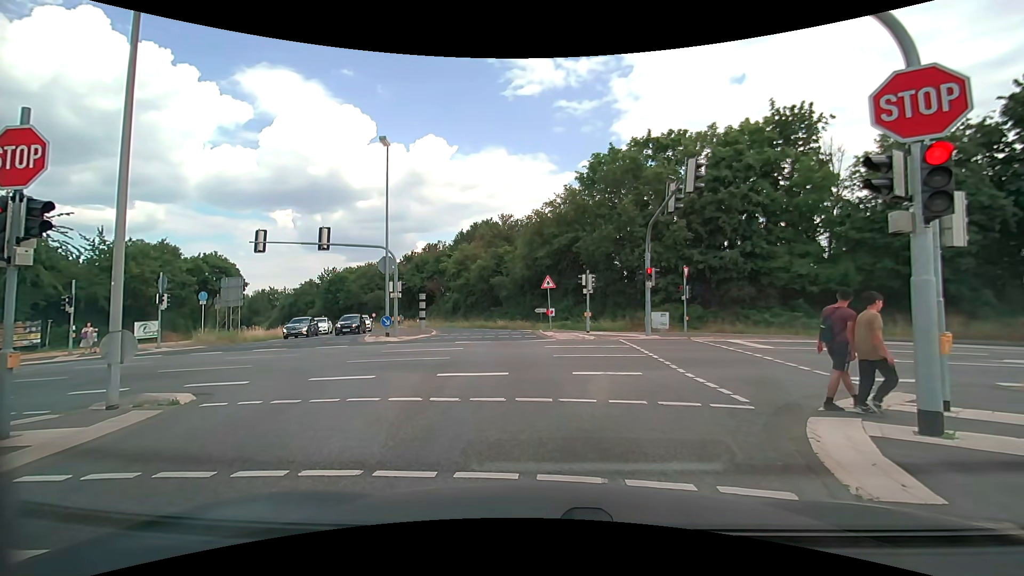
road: secondary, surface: asphalt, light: Day
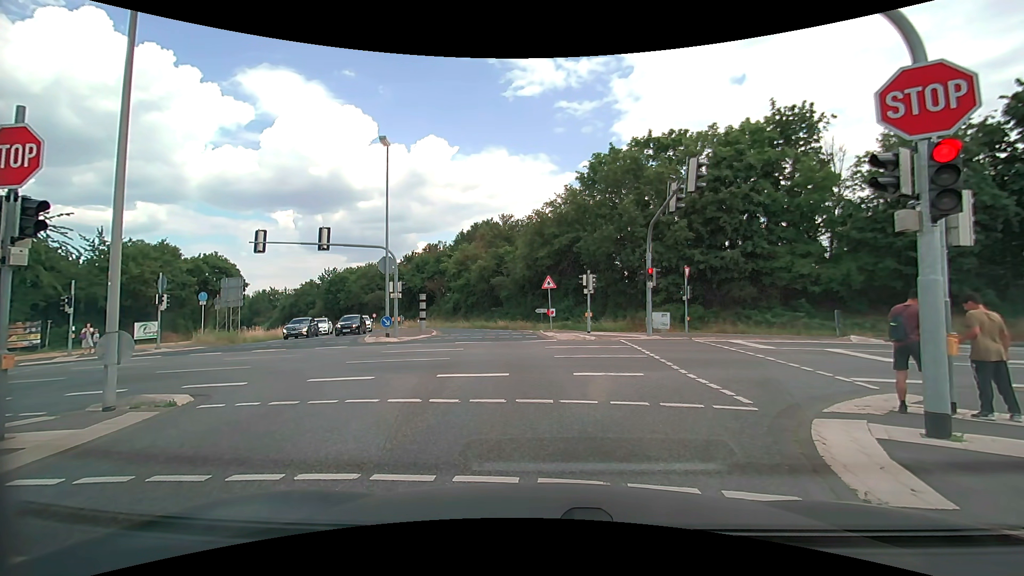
(0.0, +0.2) m; 0°
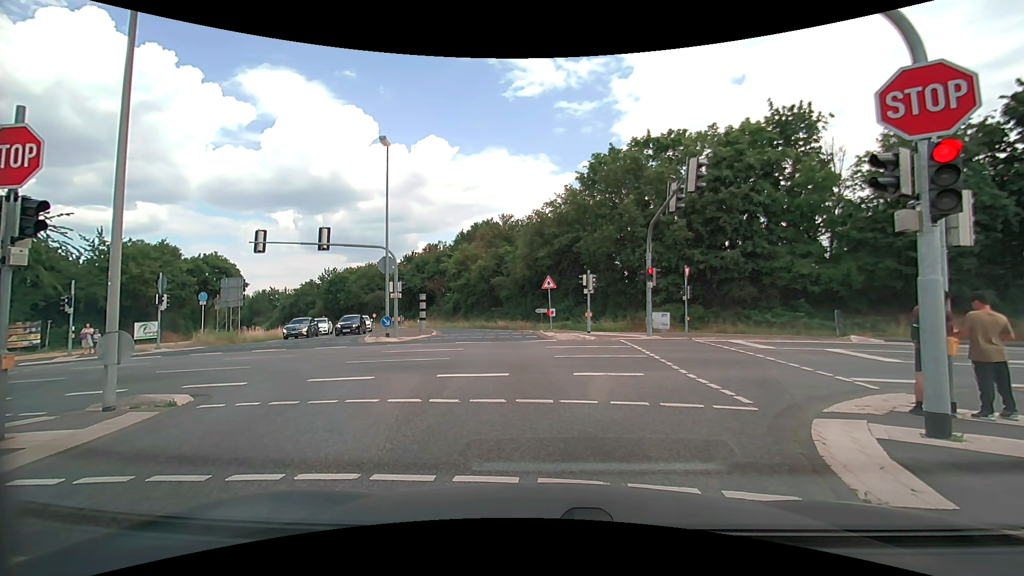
(0.0, 0.0) m; 0°
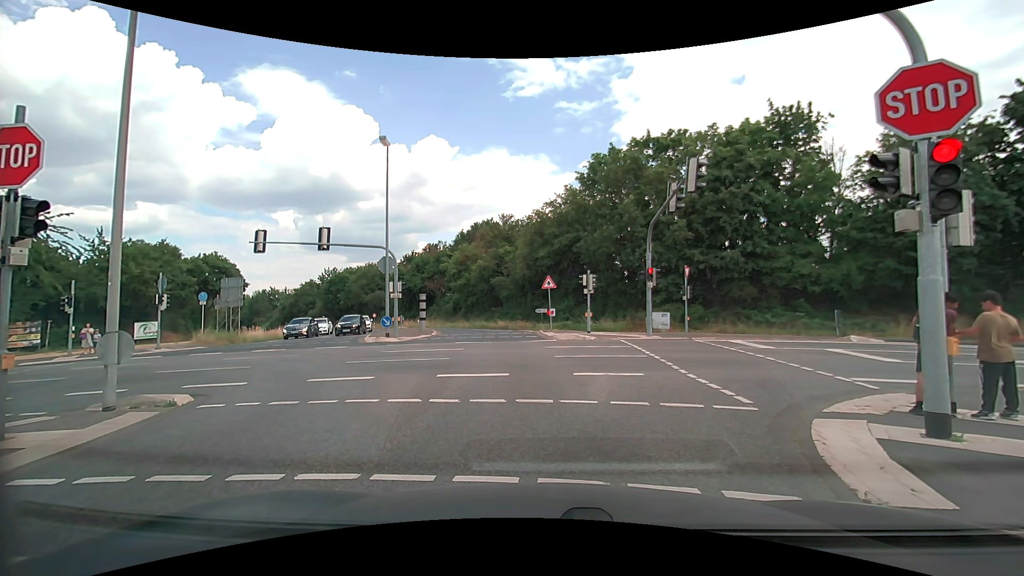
(0.0, 0.0) m; 0°
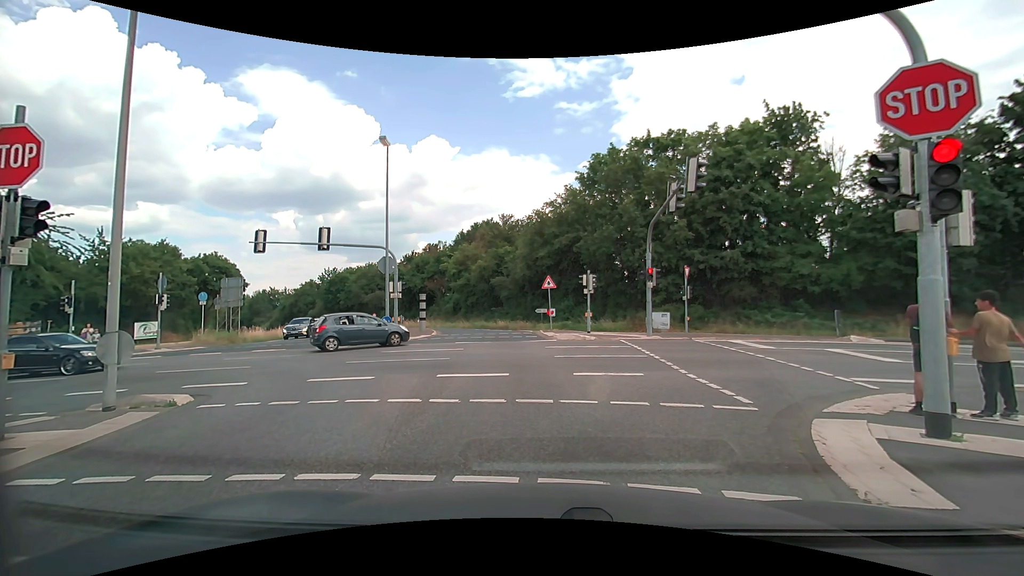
(0.0, 0.0) m; 0°
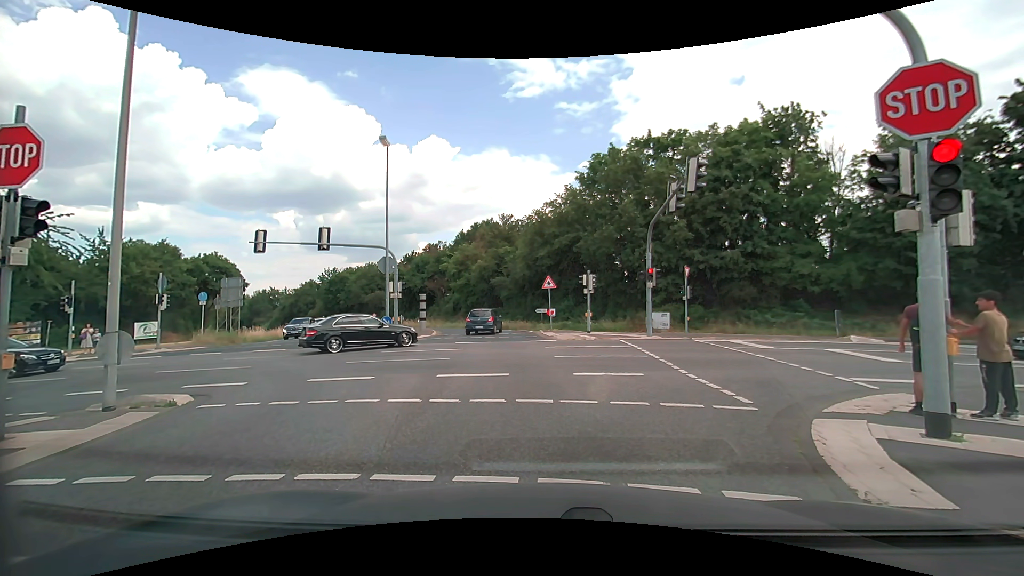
(0.0, 0.0) m; 0°
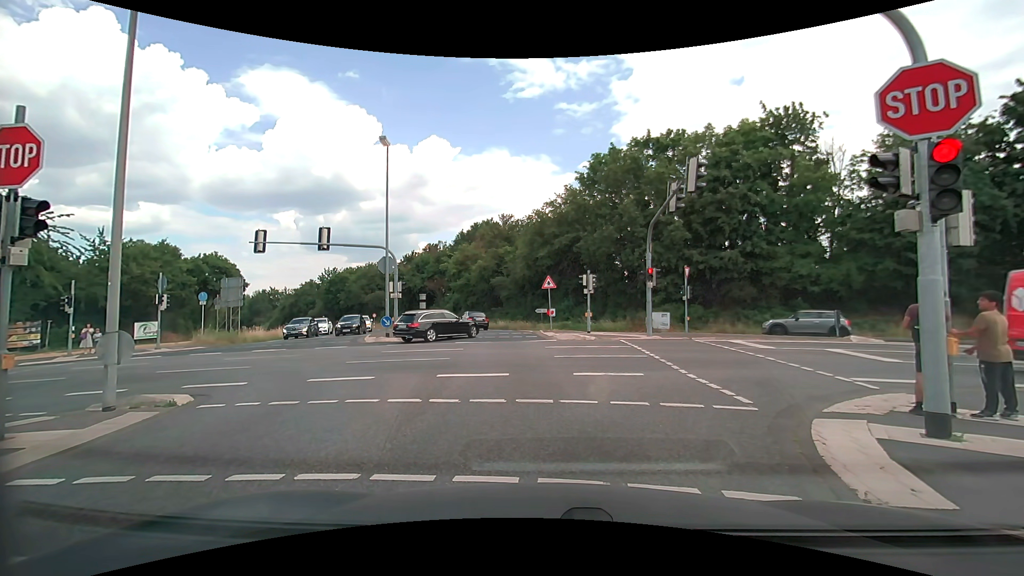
(0.0, 0.0) m; 0°
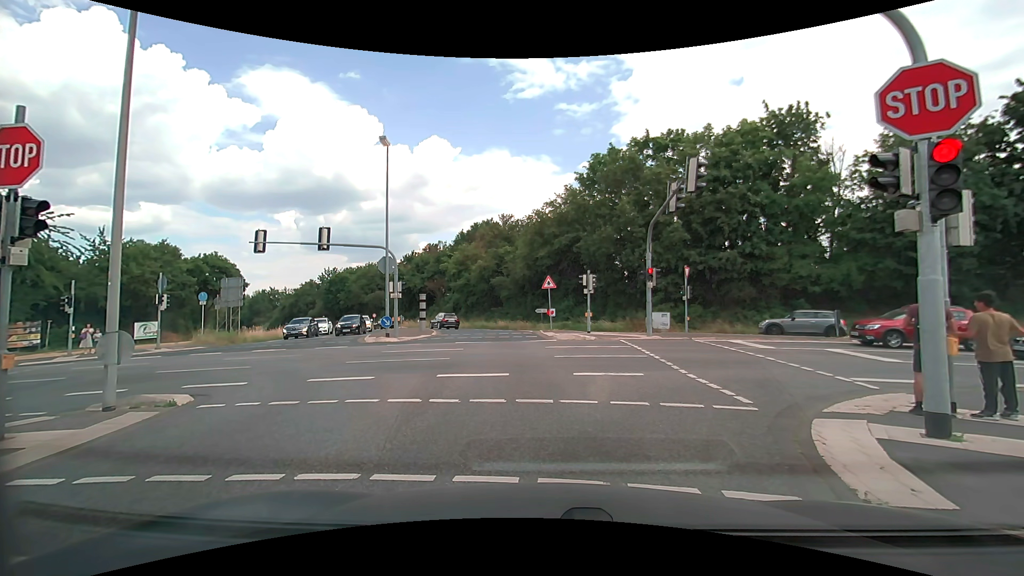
(0.0, 0.0) m; 0°
(-1, +10) (-2, +20) (-4, +30) (-7, +39) (-10, +49) (-15, +57) (-21, +66) (-26, +74) (-32, +82) (-39, +90) m
